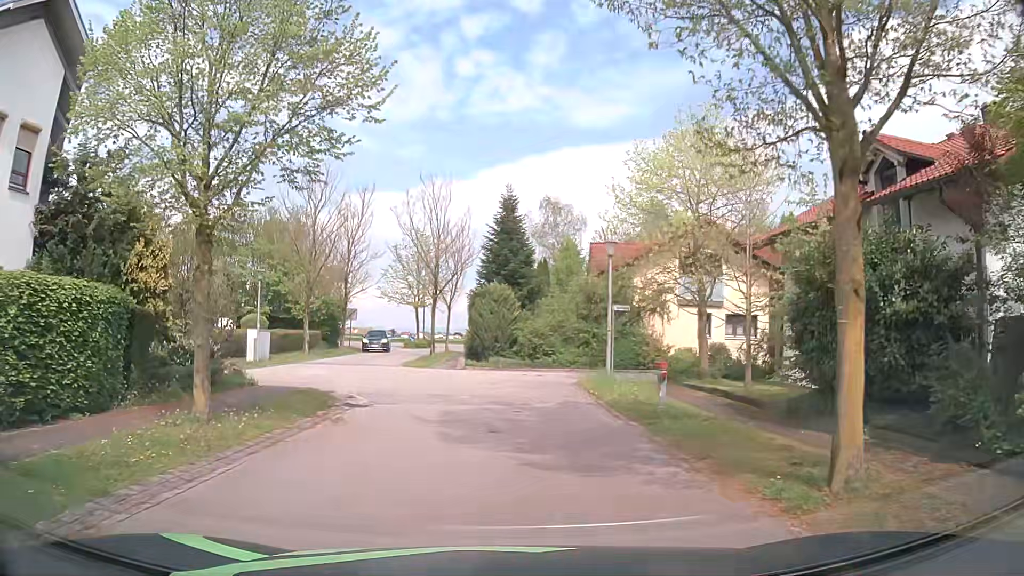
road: residential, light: Day
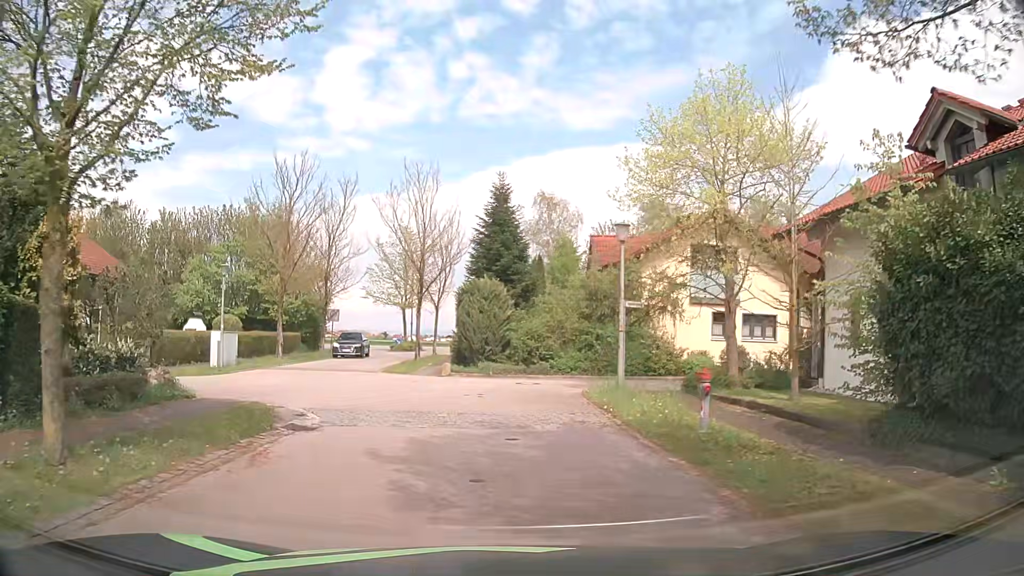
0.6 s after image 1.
(+0.1, +3.3) m; +1°
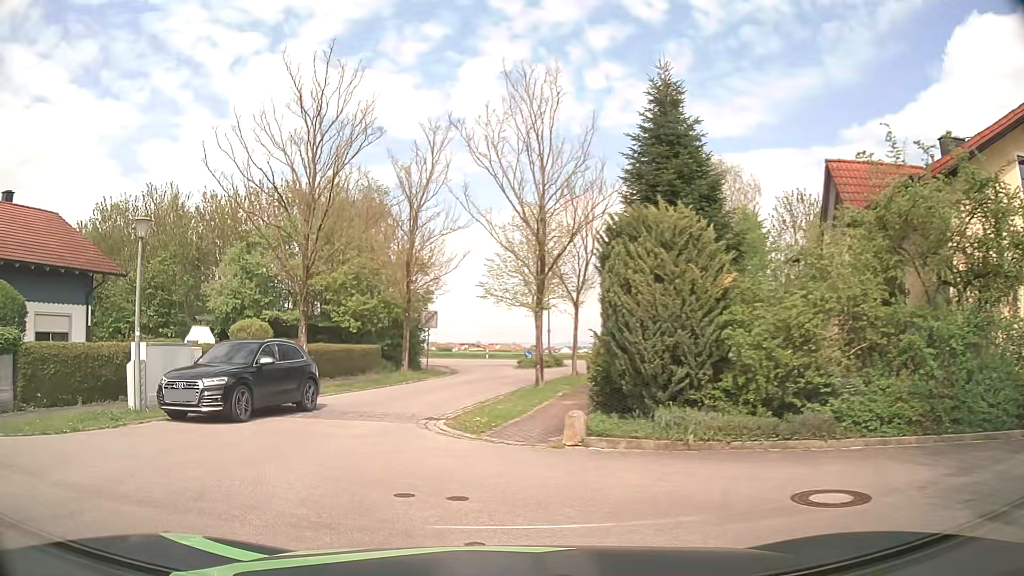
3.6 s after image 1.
(-0.3, +14.8) m; -12°
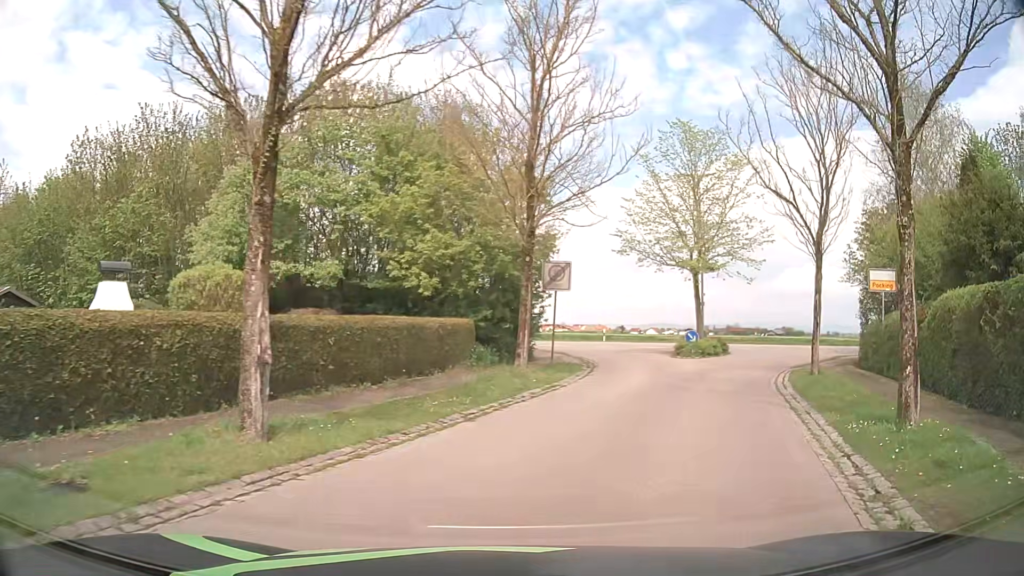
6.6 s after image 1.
(-2.7, +14.2) m; -6°
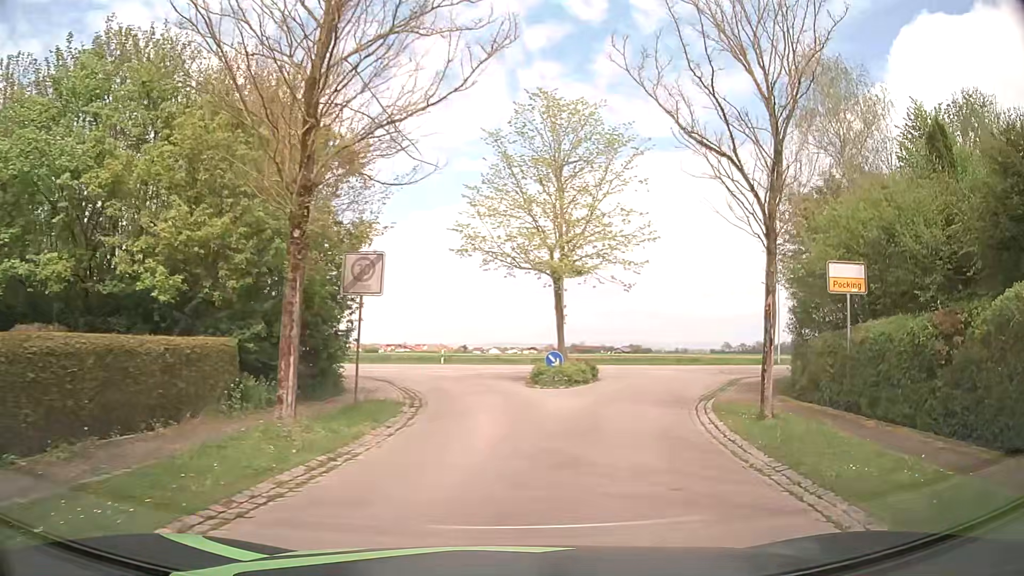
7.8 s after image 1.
(+0.7, +6.8) m; +12°
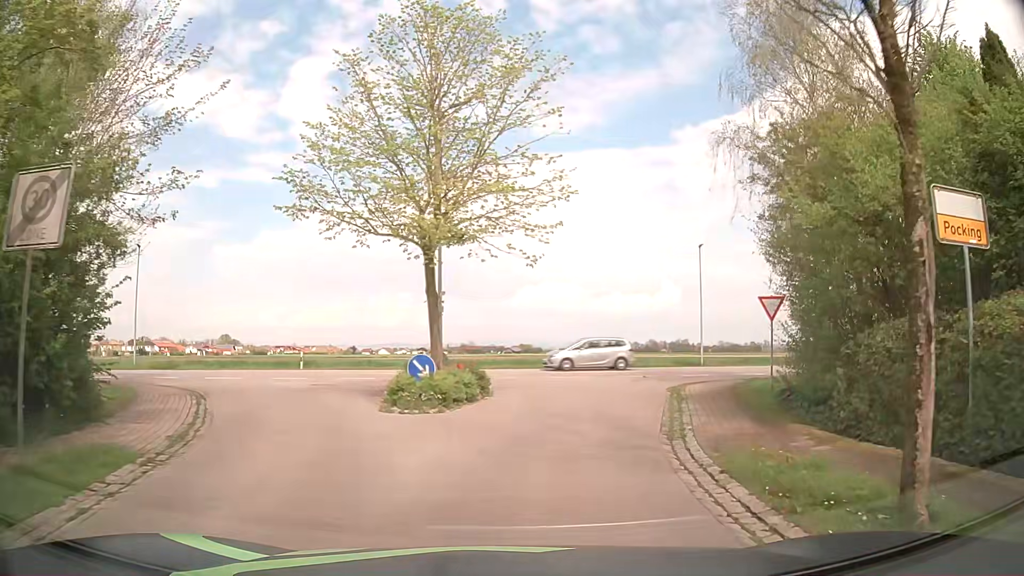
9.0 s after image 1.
(+0.7, +7.6) m; +9°
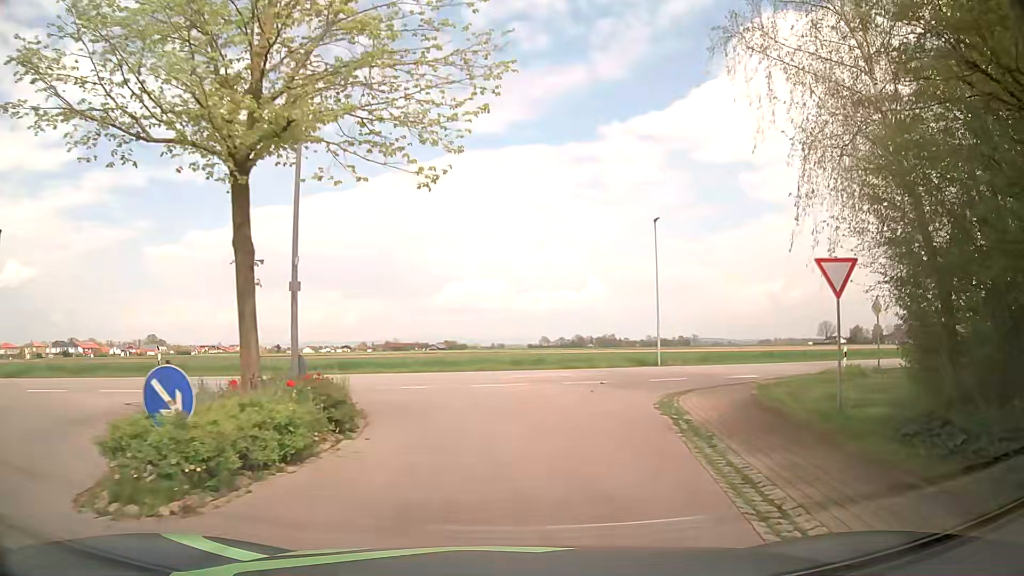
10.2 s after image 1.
(+0.5, +8.2) m; +6°
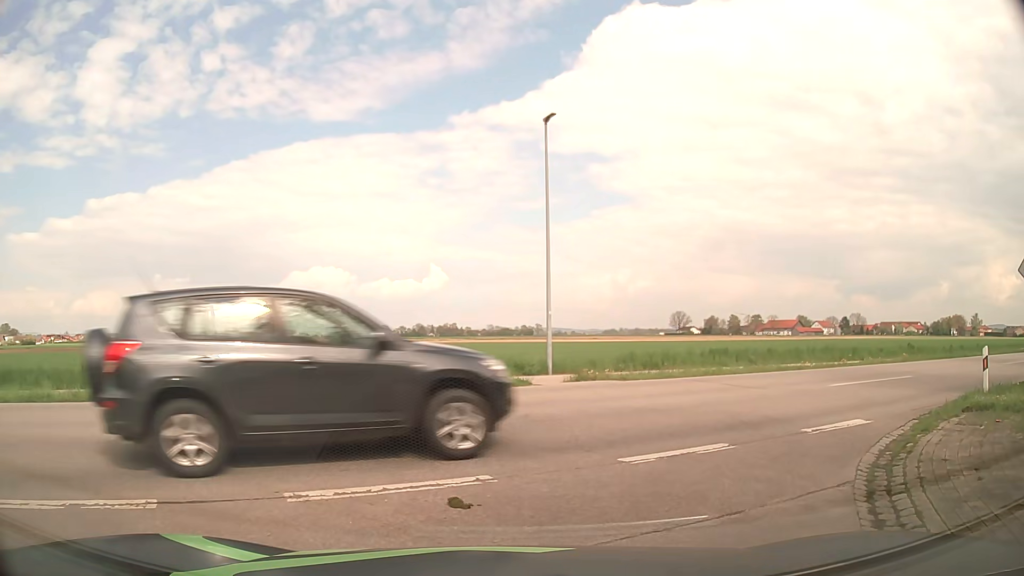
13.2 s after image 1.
(+1.8, +15.8) m; +14°
